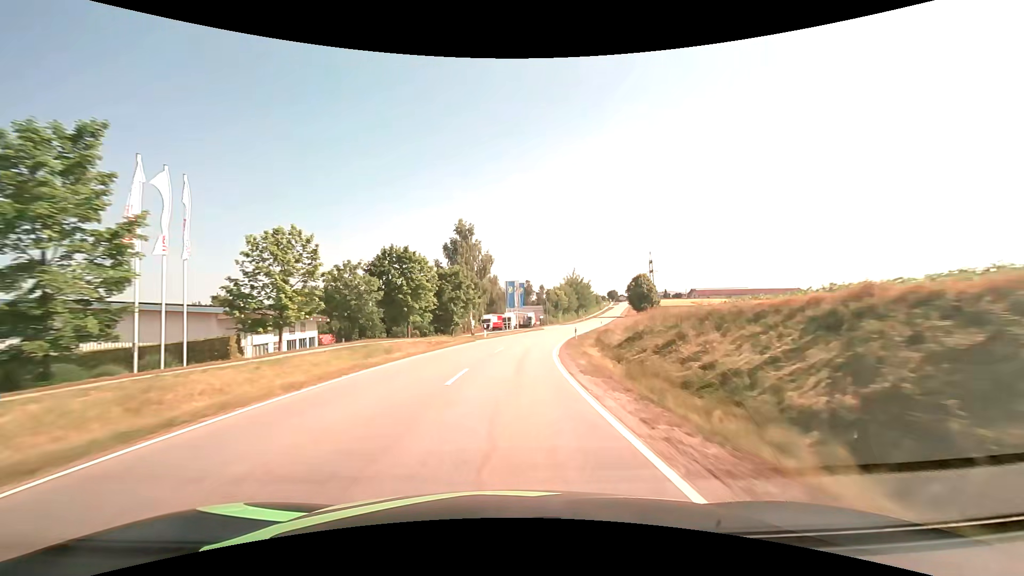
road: tertiary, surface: asphalt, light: Day
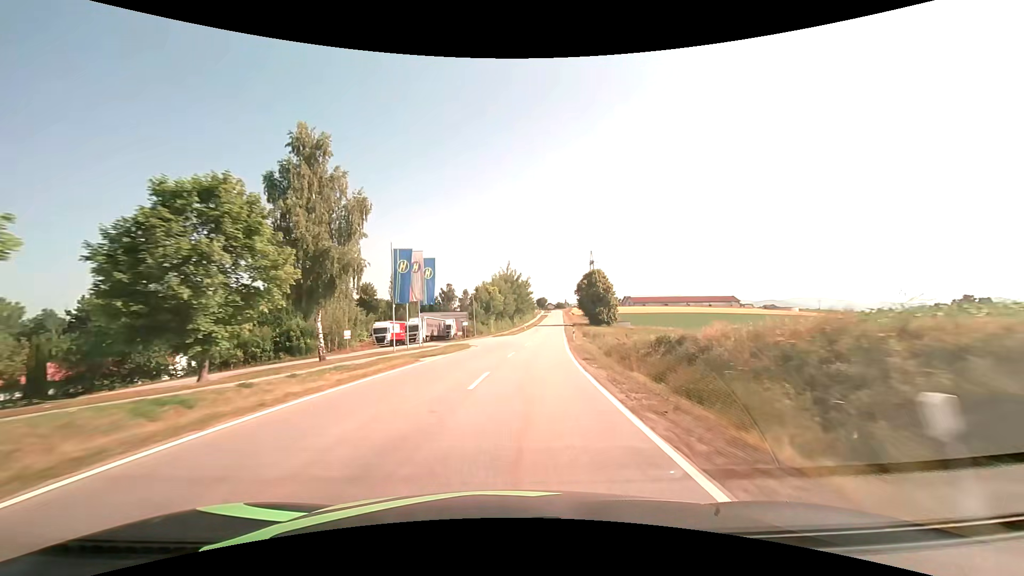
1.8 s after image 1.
(+2.0, +37.2) m; +8°
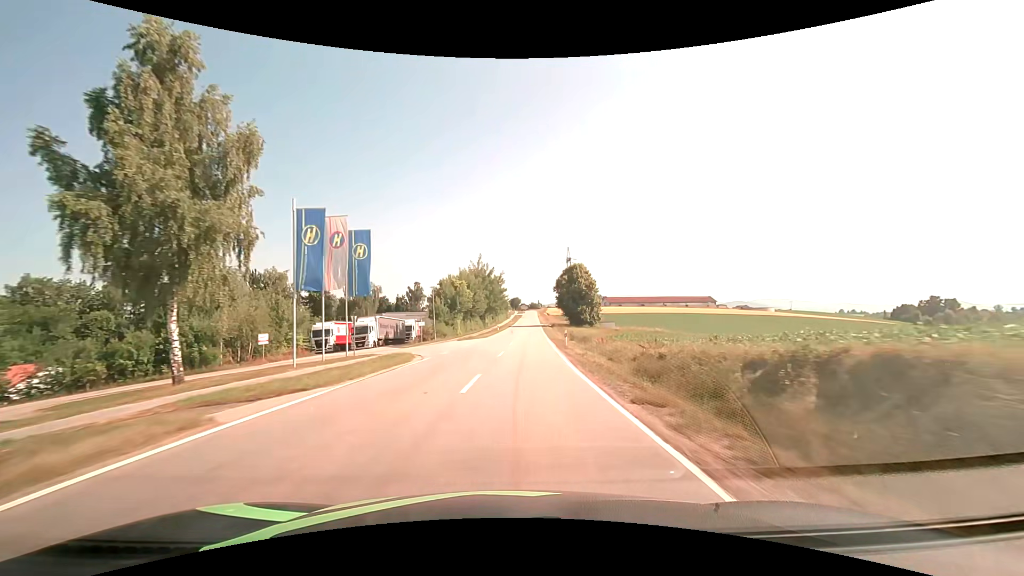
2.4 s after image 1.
(+0.3, +12.5) m; +3°
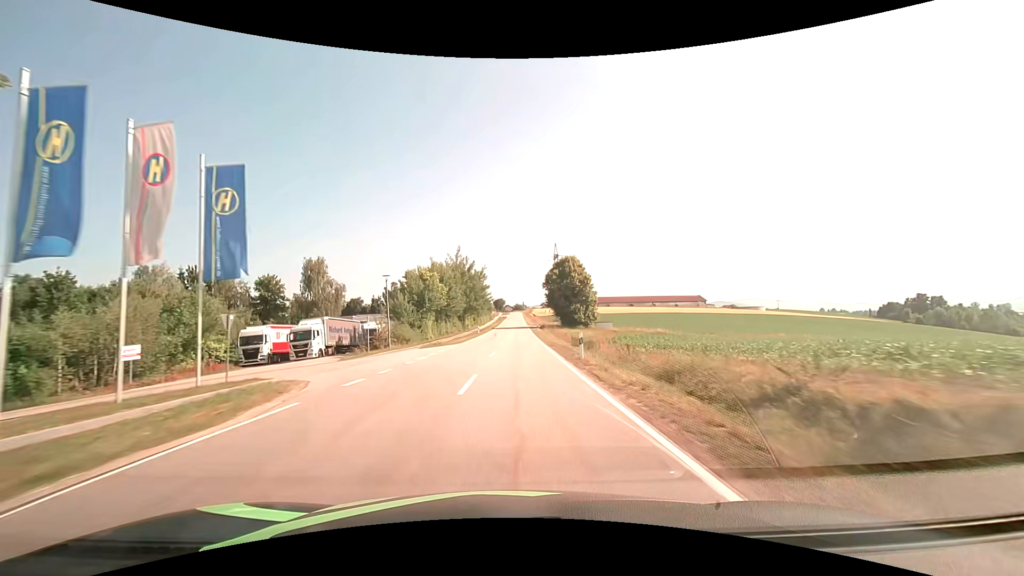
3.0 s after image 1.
(+0.2, +12.6) m; +2°
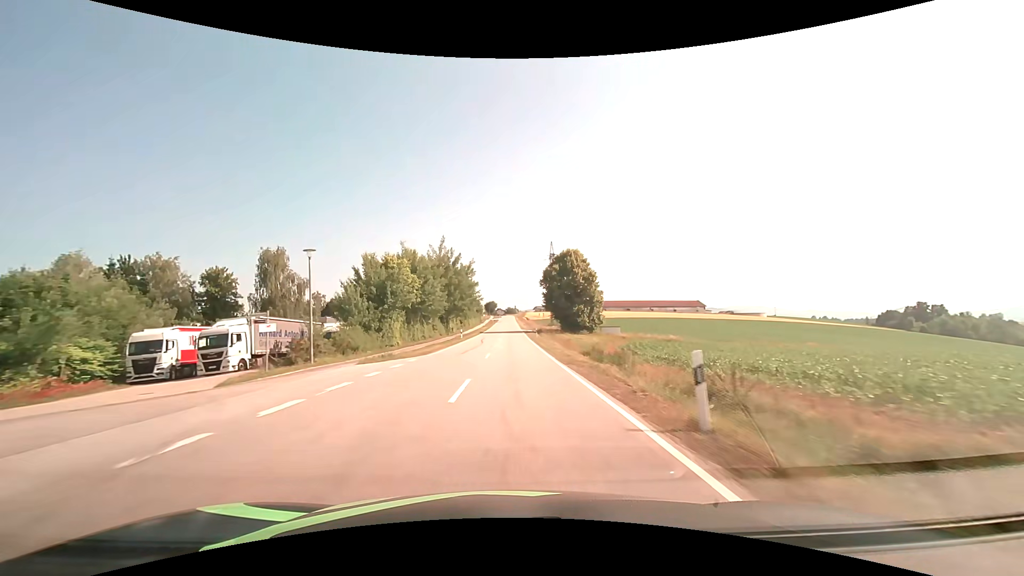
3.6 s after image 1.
(+0.1, +12.7) m; +1°
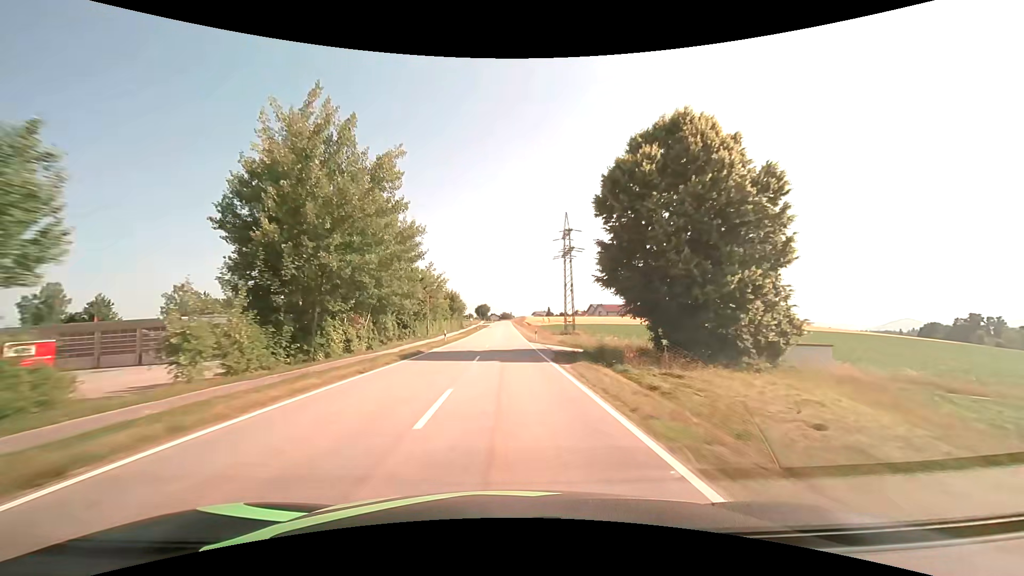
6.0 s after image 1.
(+0.7, +51.4) m; +1°
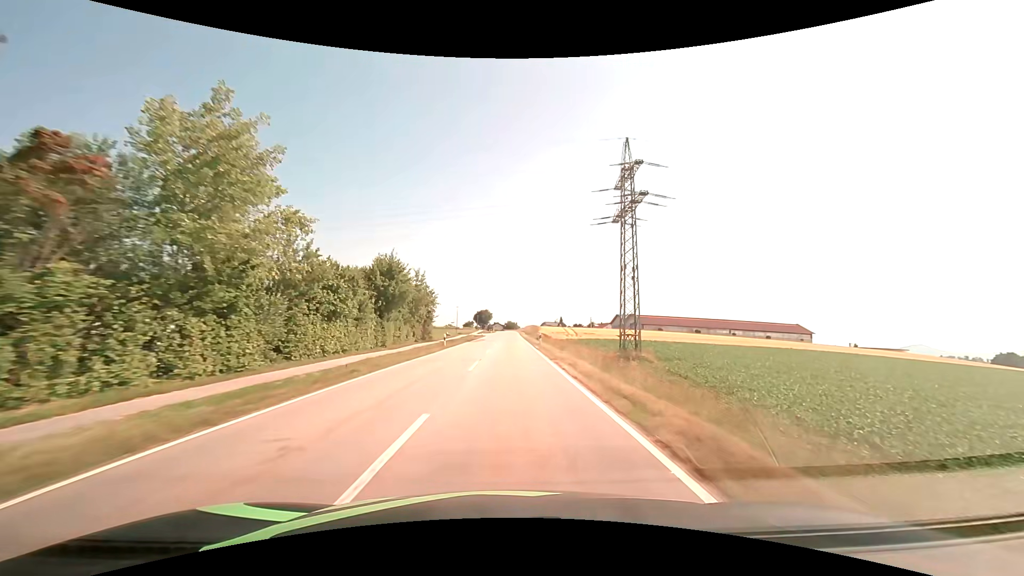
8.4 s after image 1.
(-0.1, +51.6) m; -1°
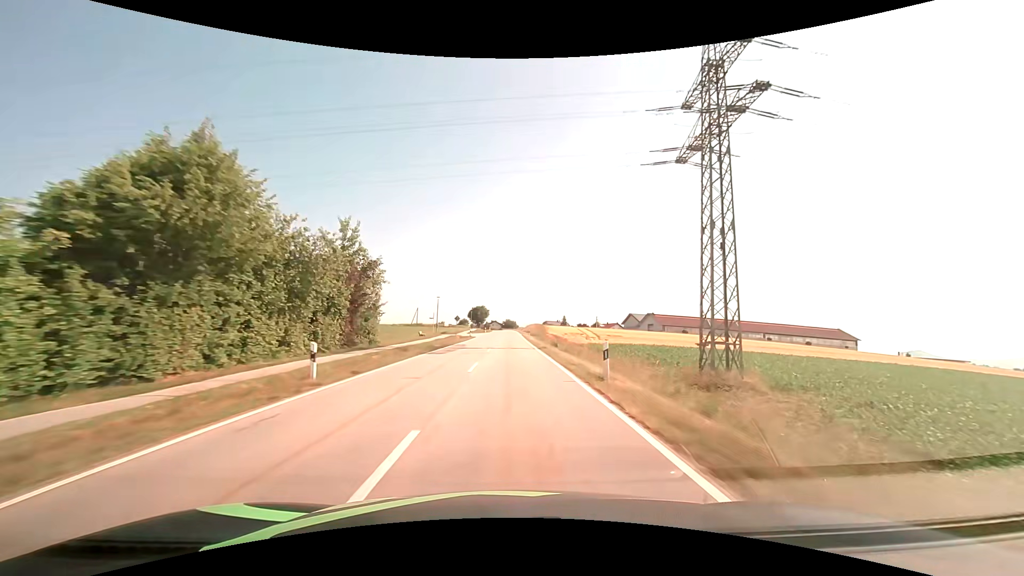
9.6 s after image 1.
(0.0, +25.6) m; 0°
(0, +10) (0, +20) (0, +30) (0, +40) (0, +50) (0, +60) (+1, +70) (+1, +80) (+1, +90) (+1, +100) m
